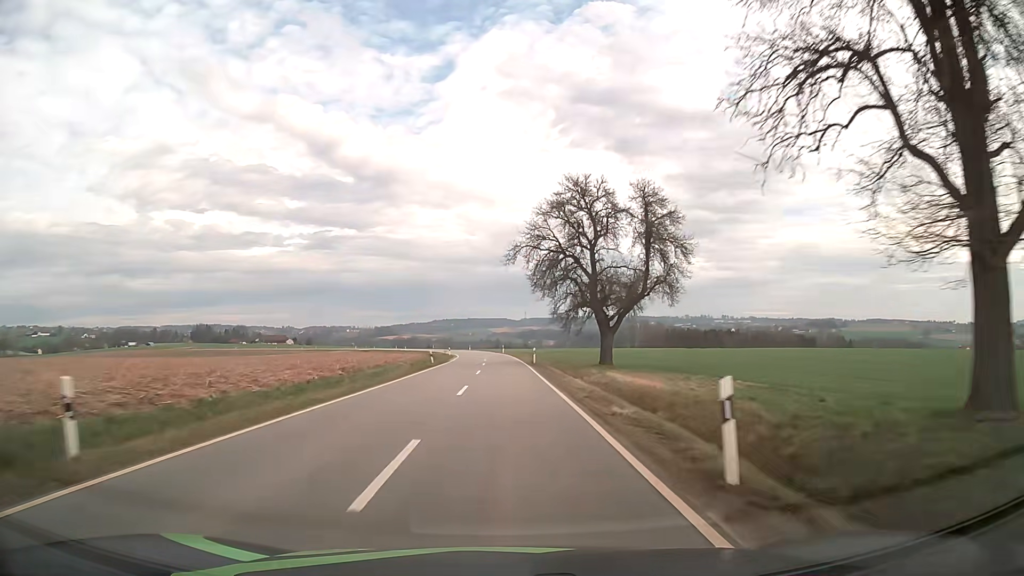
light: Day
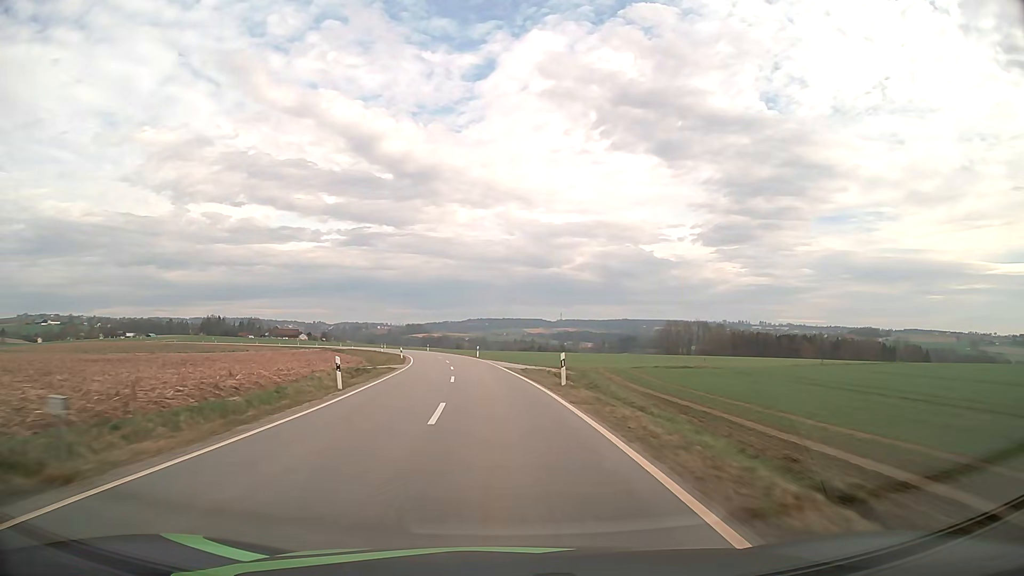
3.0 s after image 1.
(-1.1, +67.5) m; -3°
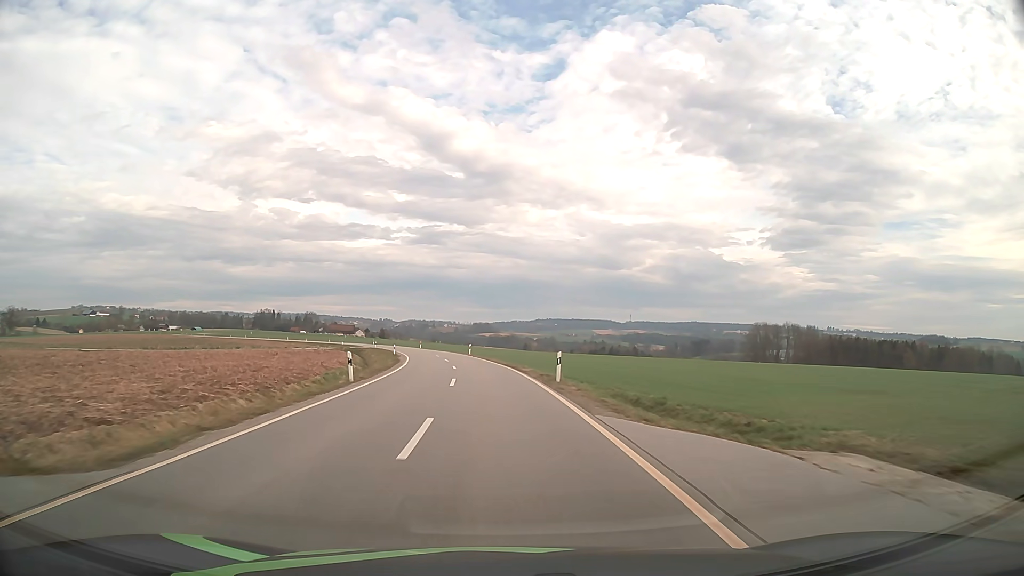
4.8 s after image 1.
(-2.0, +40.2) m; -6°
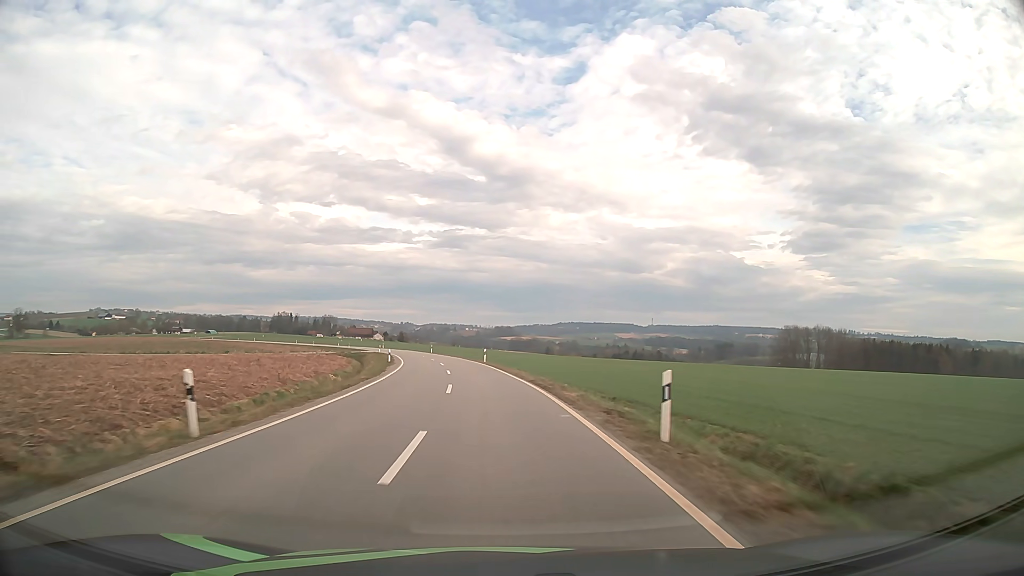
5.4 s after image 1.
(-0.2, +13.4) m; -2°
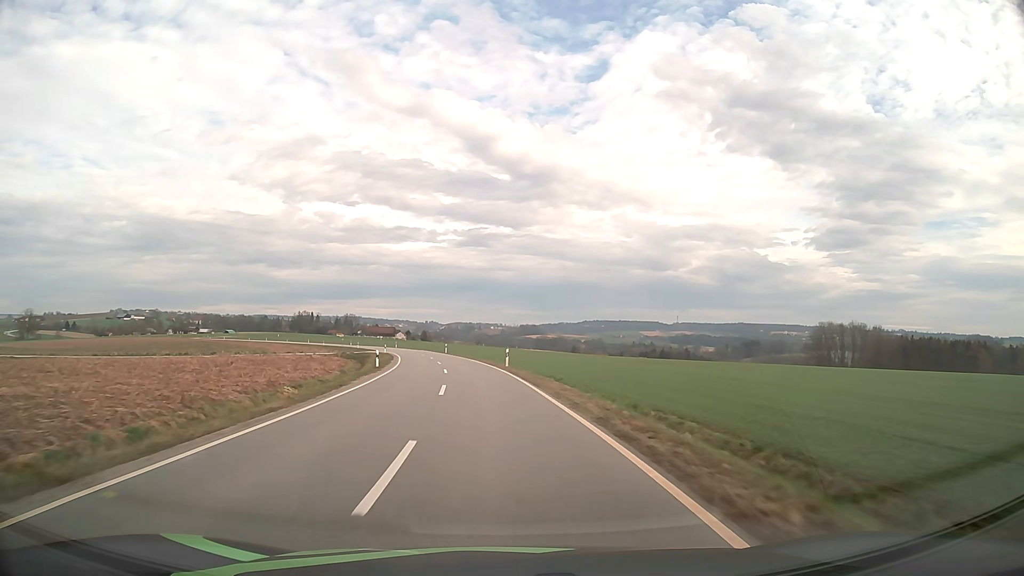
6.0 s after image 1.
(-0.3, +13.4) m; -2°
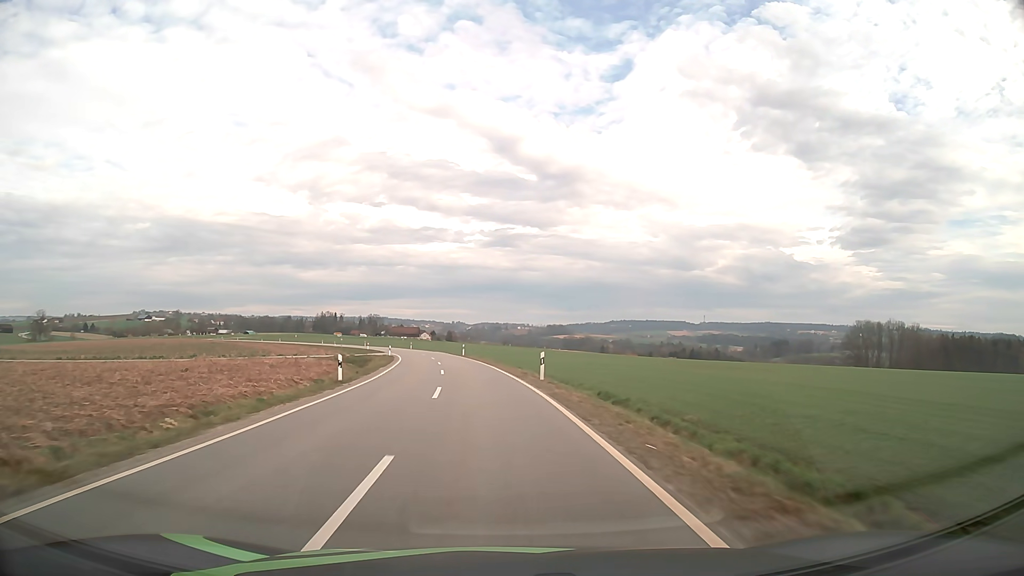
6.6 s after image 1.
(-0.3, +13.5) m; -2°
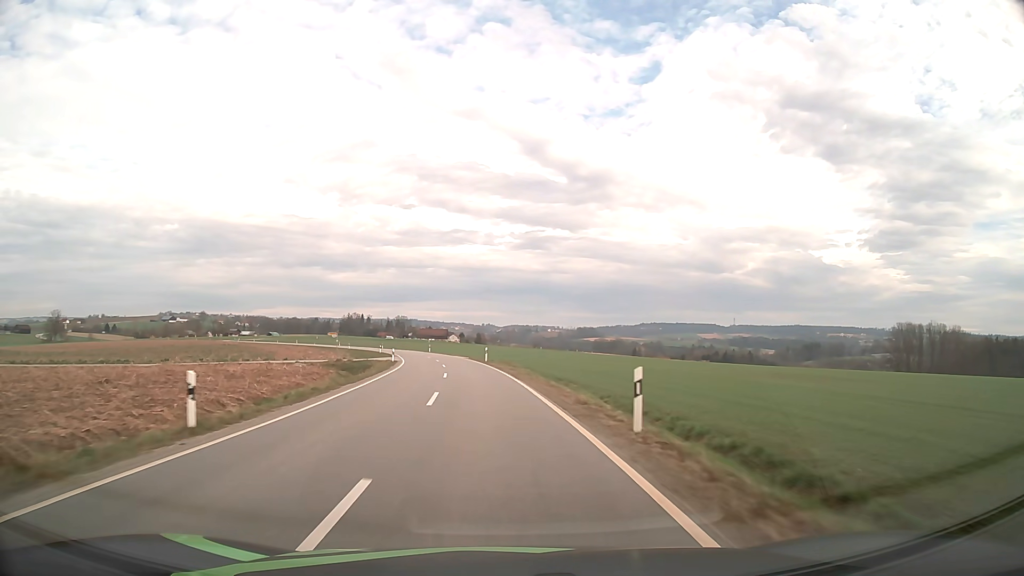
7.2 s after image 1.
(-0.3, +13.6) m; -2°
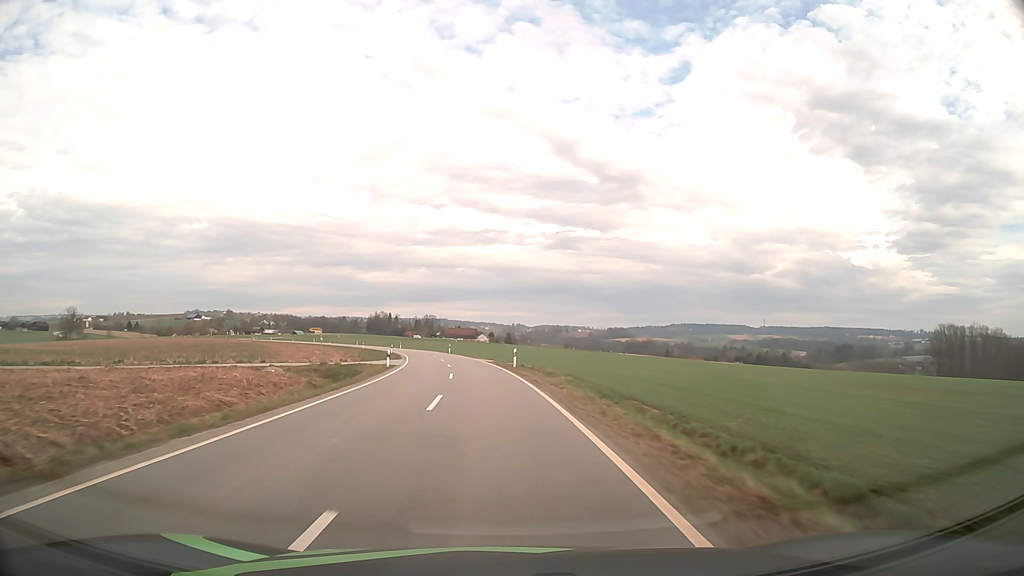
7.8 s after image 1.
(-0.3, +13.7) m; -3°
(0, +10) (-1, +20) (-1, +30) (-2, +40) (-3, +50) (-5, +60) (-7, +70) (-9, +79) (-11, +89) (-14, +99) m
